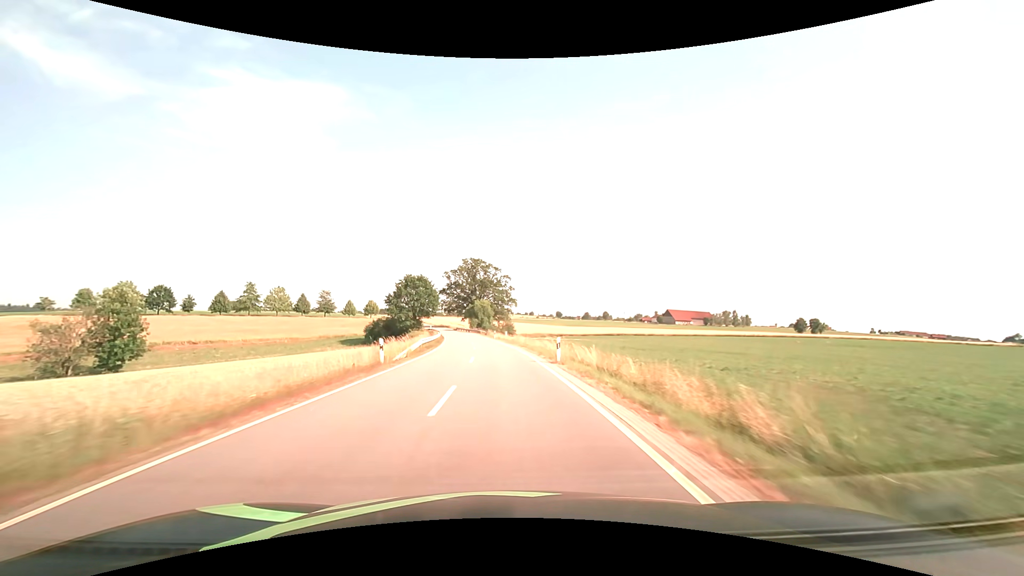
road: tertiary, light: Day
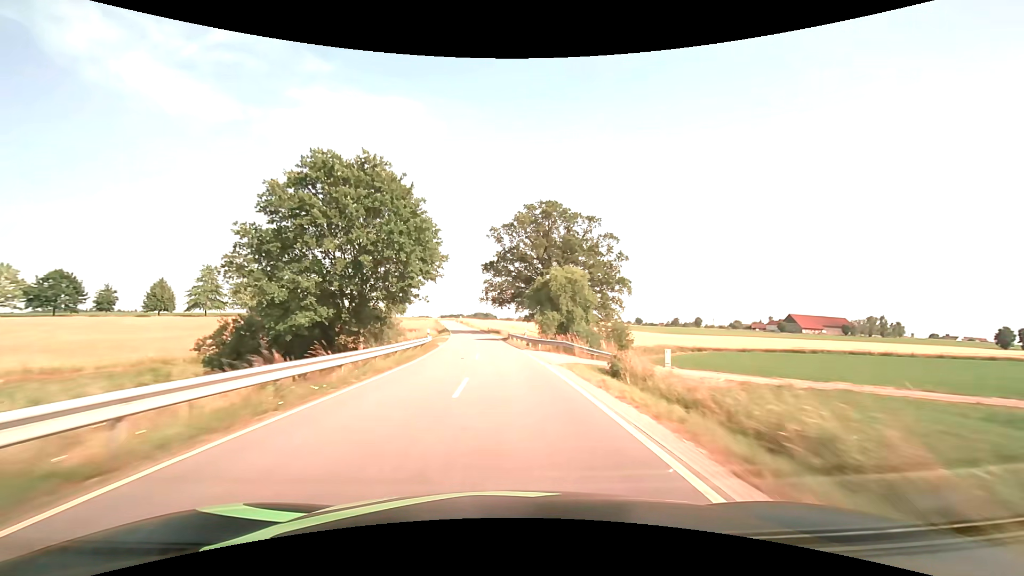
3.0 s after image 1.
(-4.9, +70.9) m; -8°
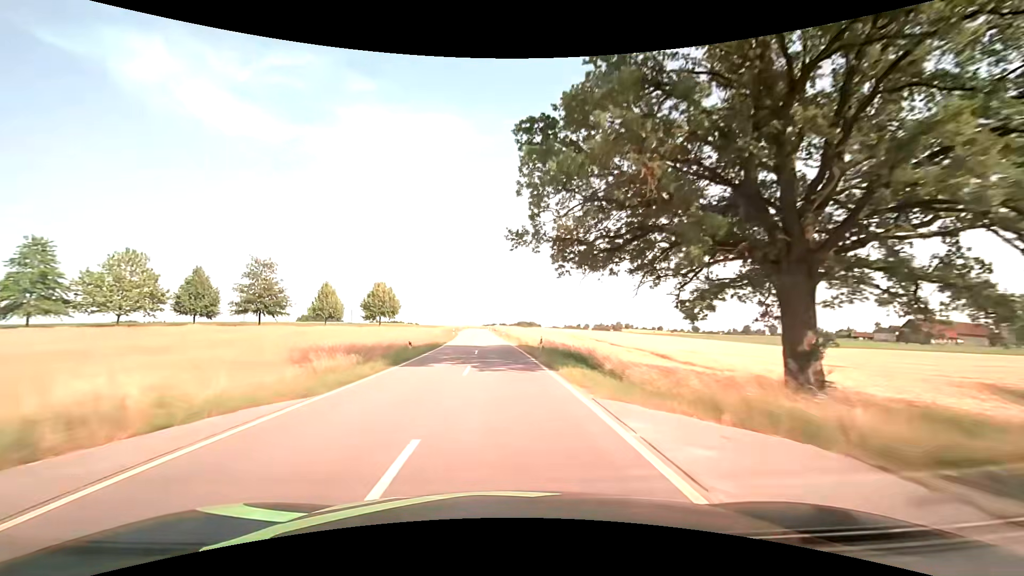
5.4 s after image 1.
(-2.6, +56.5) m; -5°
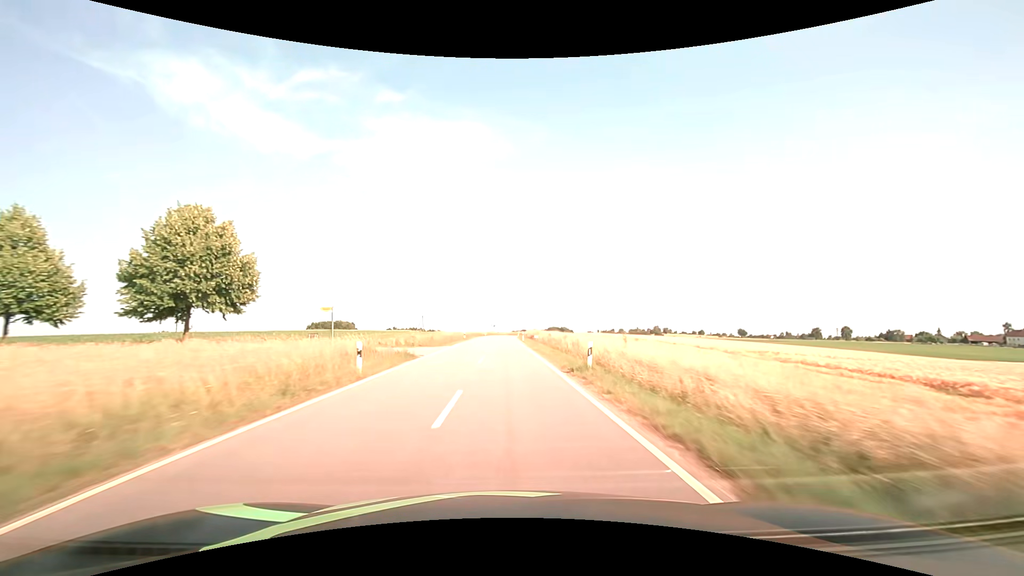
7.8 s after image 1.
(-2.4, +56.3) m; -4°
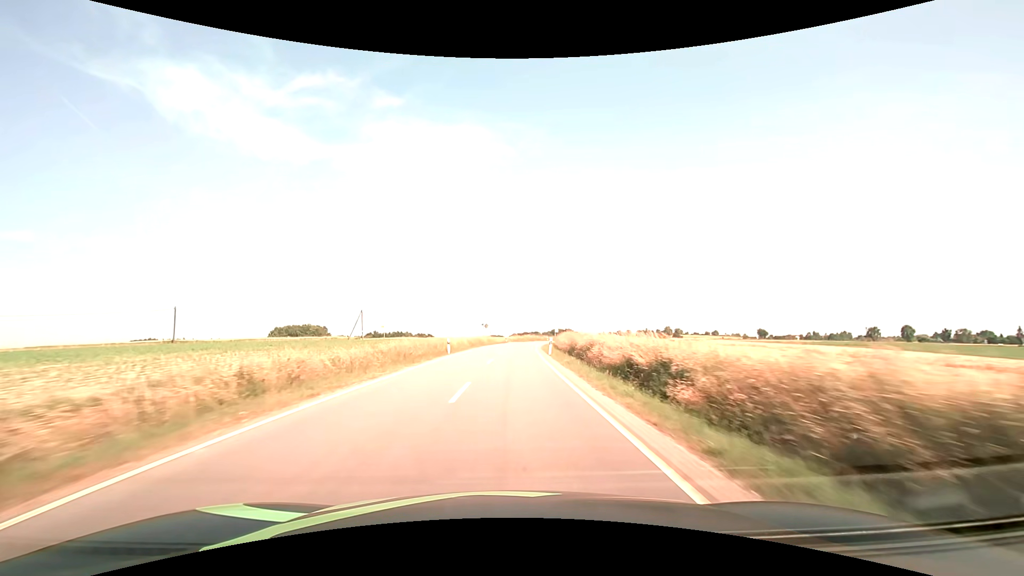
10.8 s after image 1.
(-0.6, +70.4) m; 0°
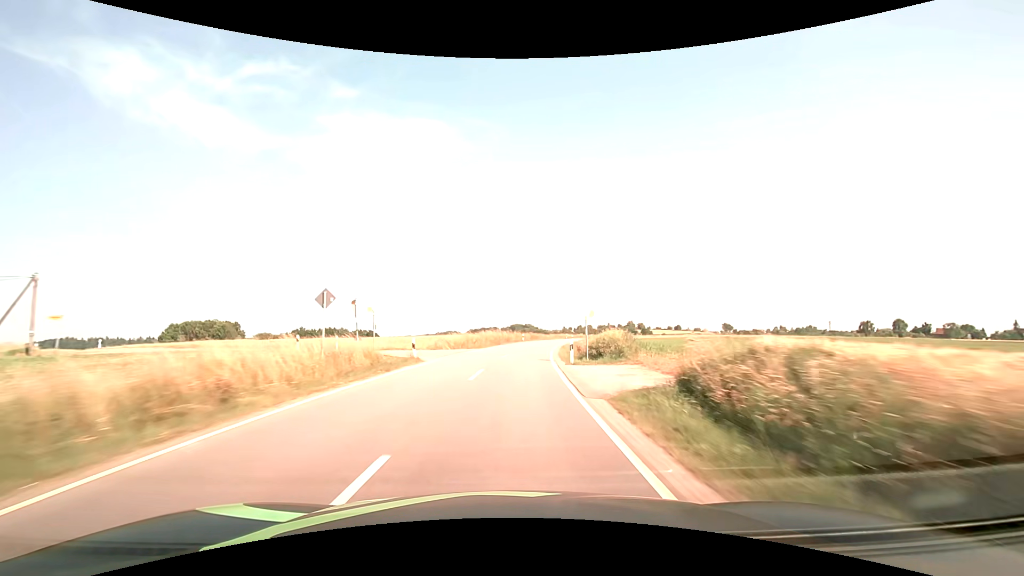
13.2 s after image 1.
(+2.0, +56.7) m; +5°
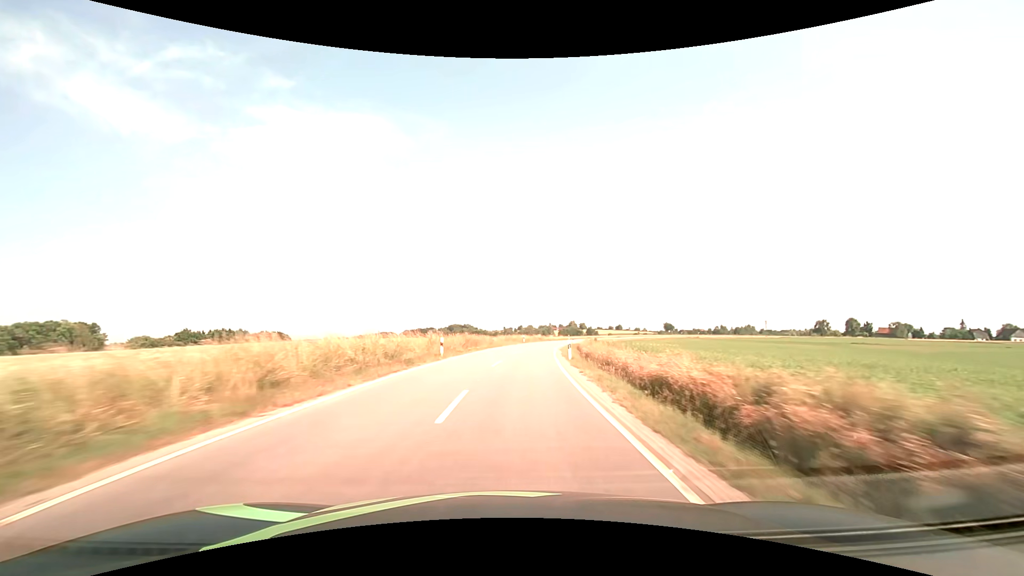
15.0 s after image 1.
(+2.5, +42.6) m; +7°
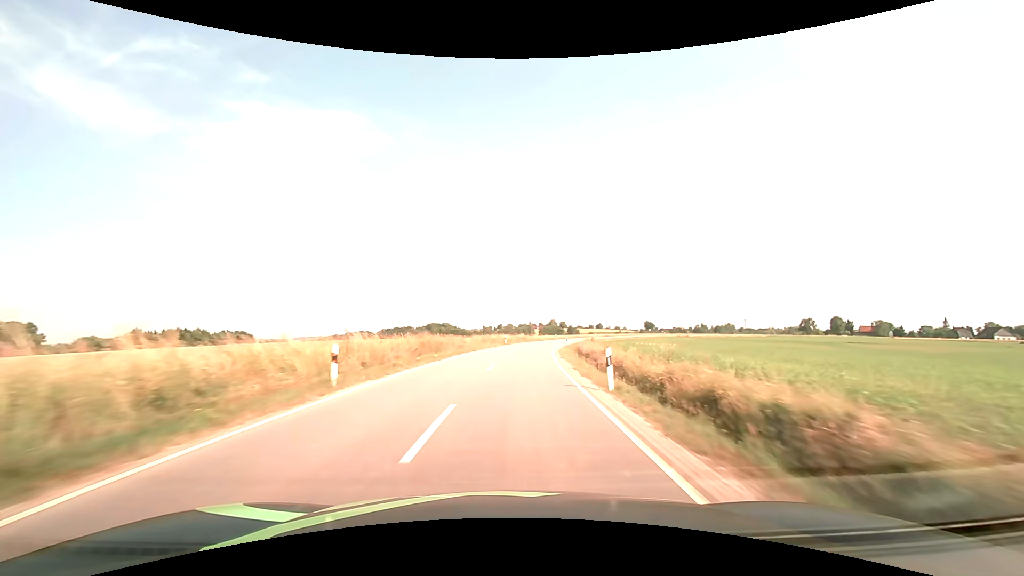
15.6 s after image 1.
(+0.3, +14.2) m; +2°
(0, +10) (+1, +20) (+1, +30) (+2, +40) (+3, +50) (+5, +60) (+7, +70) (+9, +79) (+12, +89) (+14, +99) m
